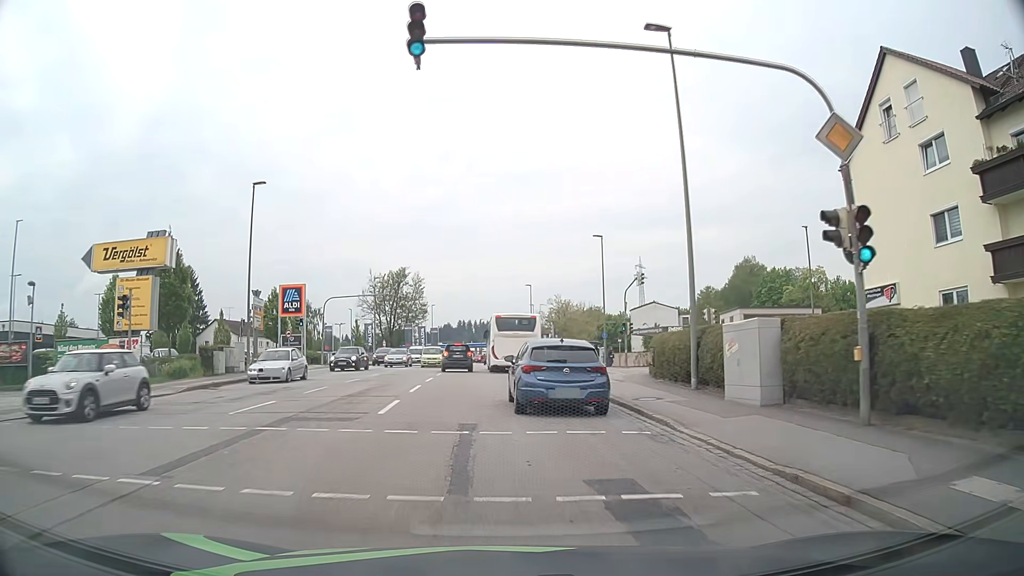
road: tertiary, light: Day
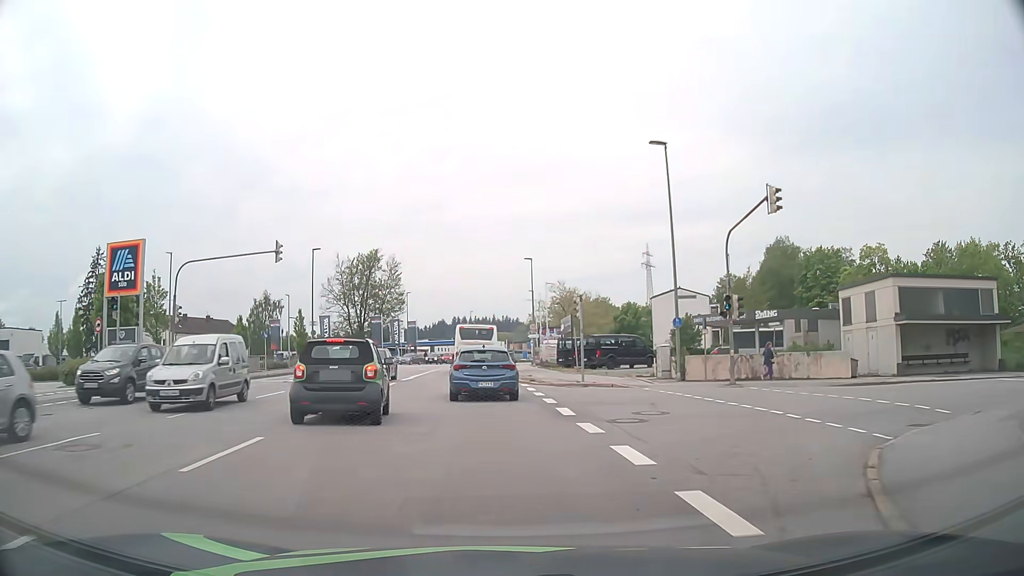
(+0.4, +24.3) m; +1°
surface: asphalt
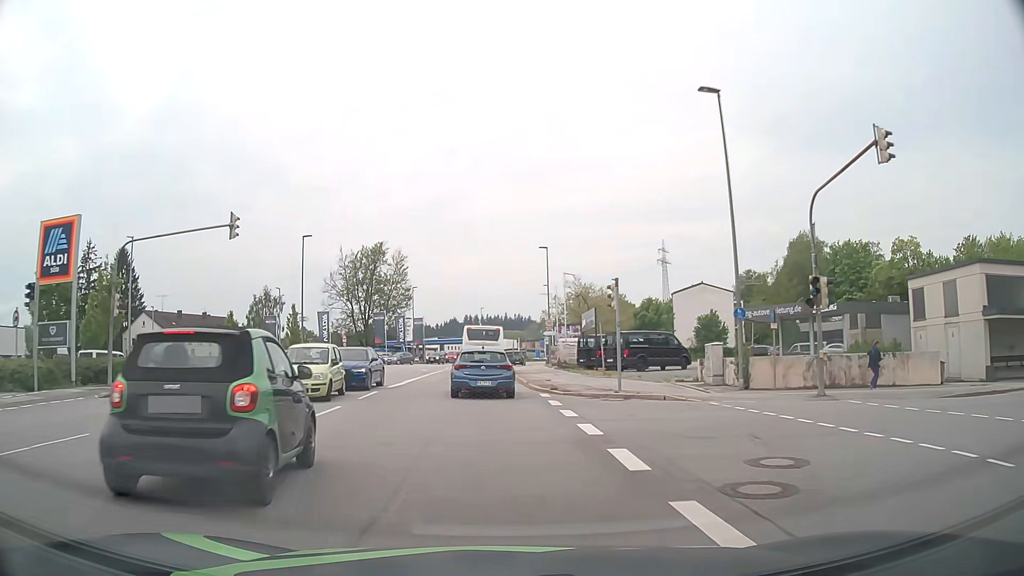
(-0.1, +6.3) m; -1°
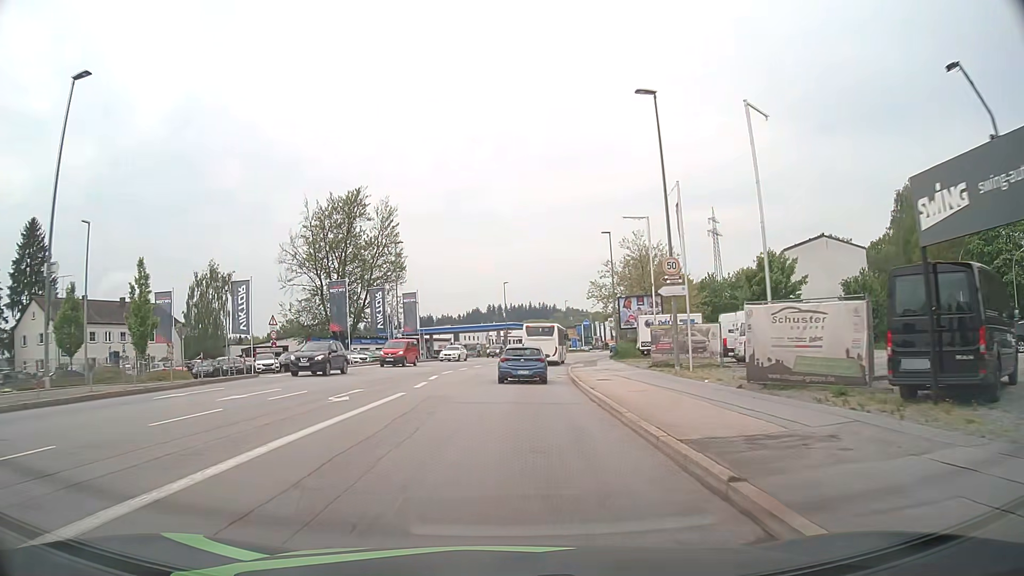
(-1.4, +34.2) m; -2°
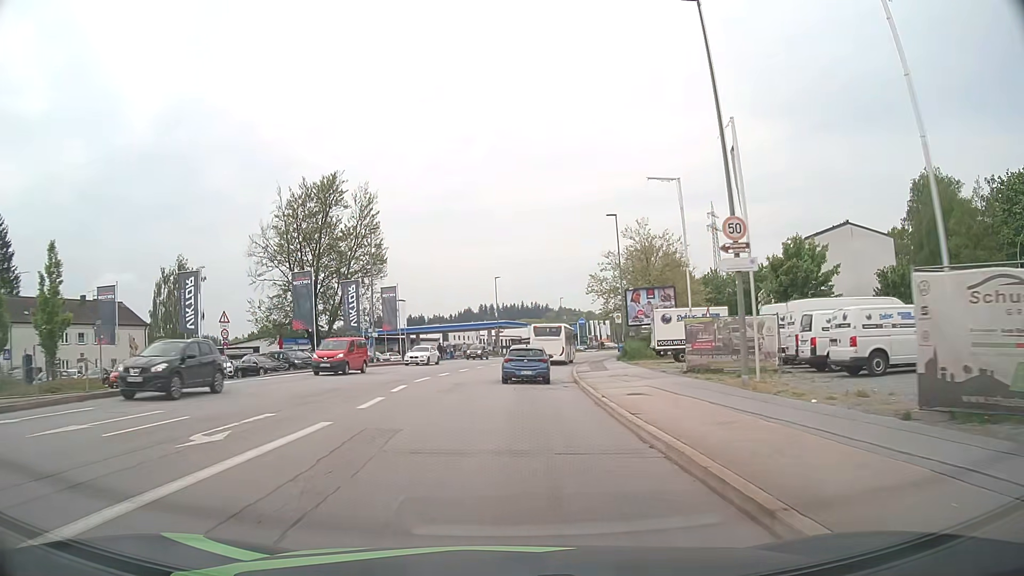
(0.0, +7.5) m; 0°
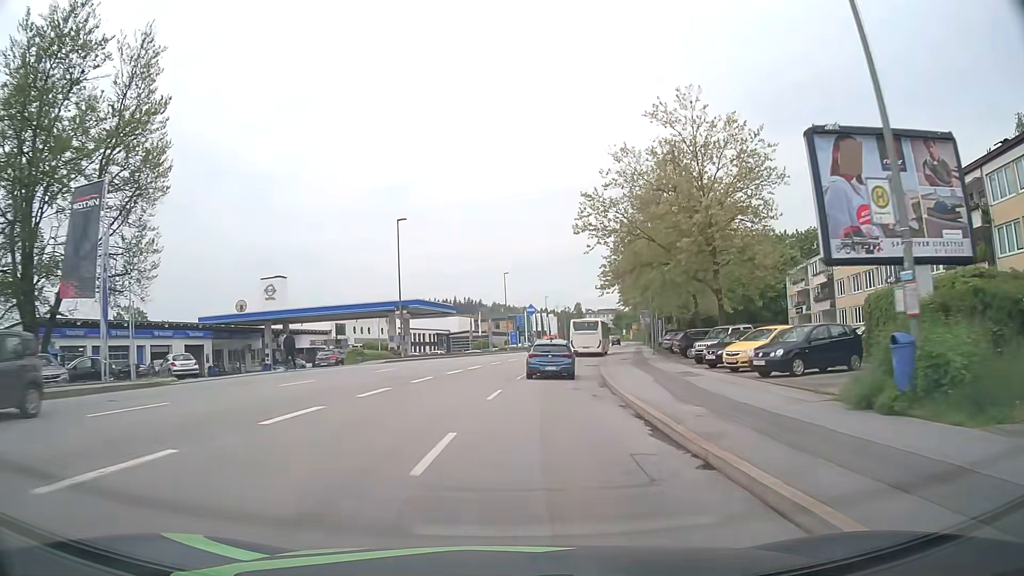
(+1.7, +39.4) m; +6°
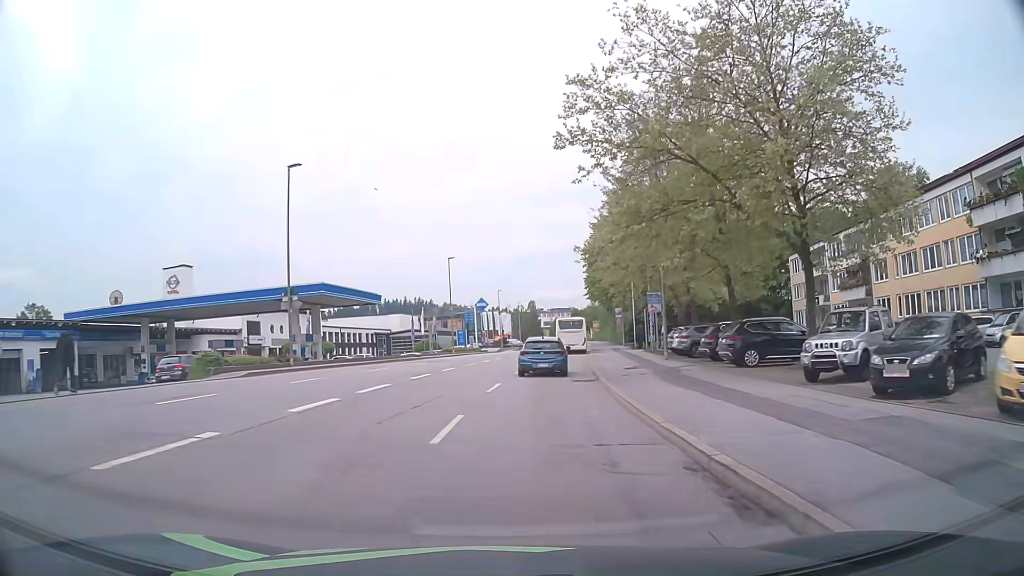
(+0.6, +16.1) m; +4°
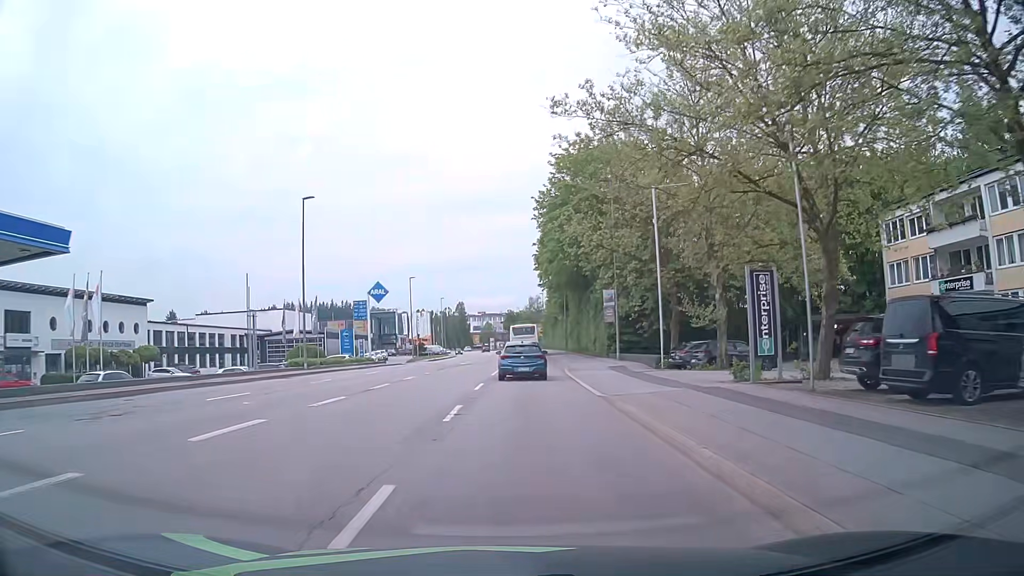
(+1.8, +32.5) m; +6°
(0, +10) (0, +20) (0, +30) (+1, +40) (+1, +50) (+1, +60) (+1, +70) (+1, +80) (+1, +90) (+1, +100) m
